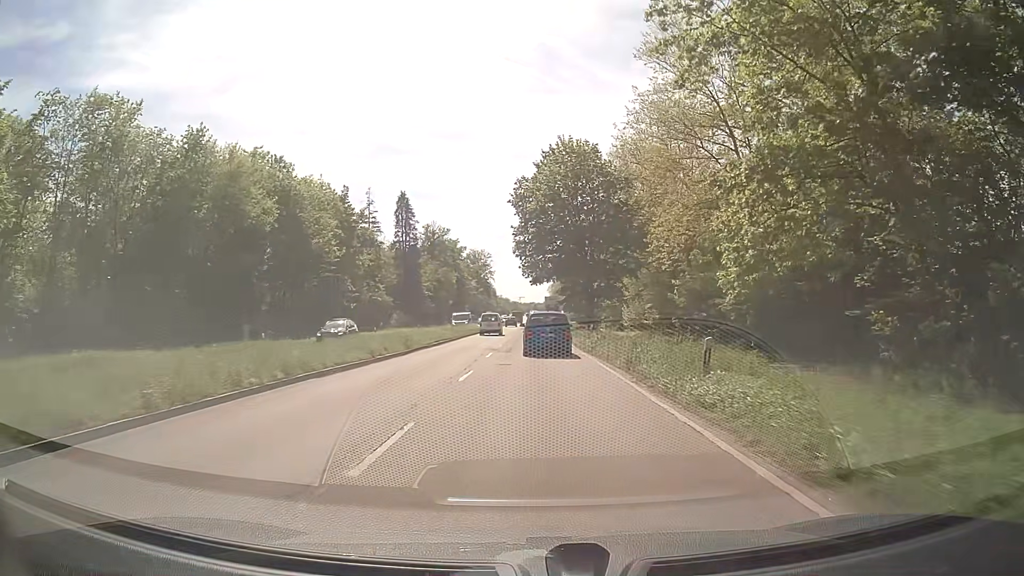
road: primary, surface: asphalt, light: Day
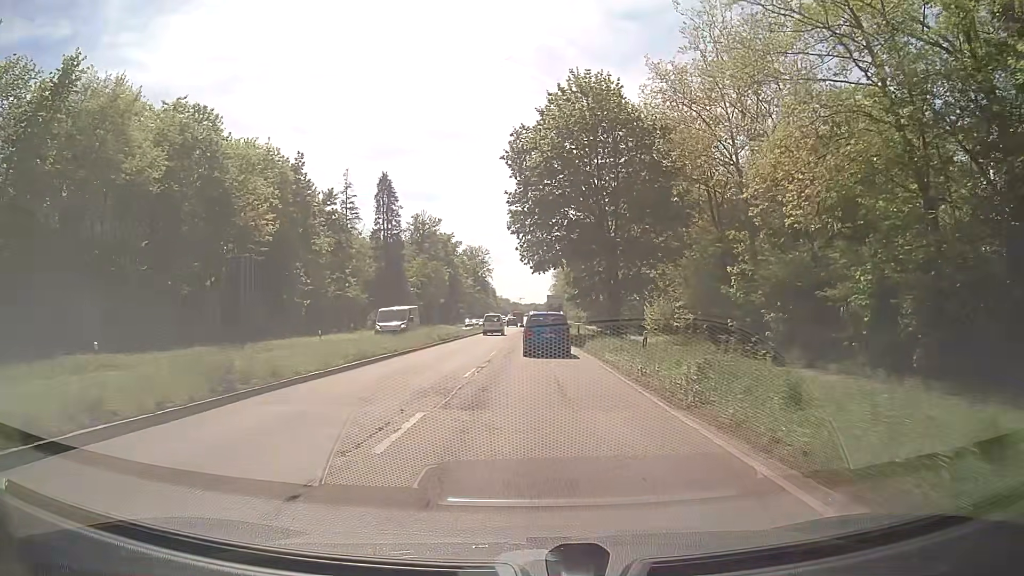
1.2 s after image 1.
(+0.1, +17.2) m; 0°
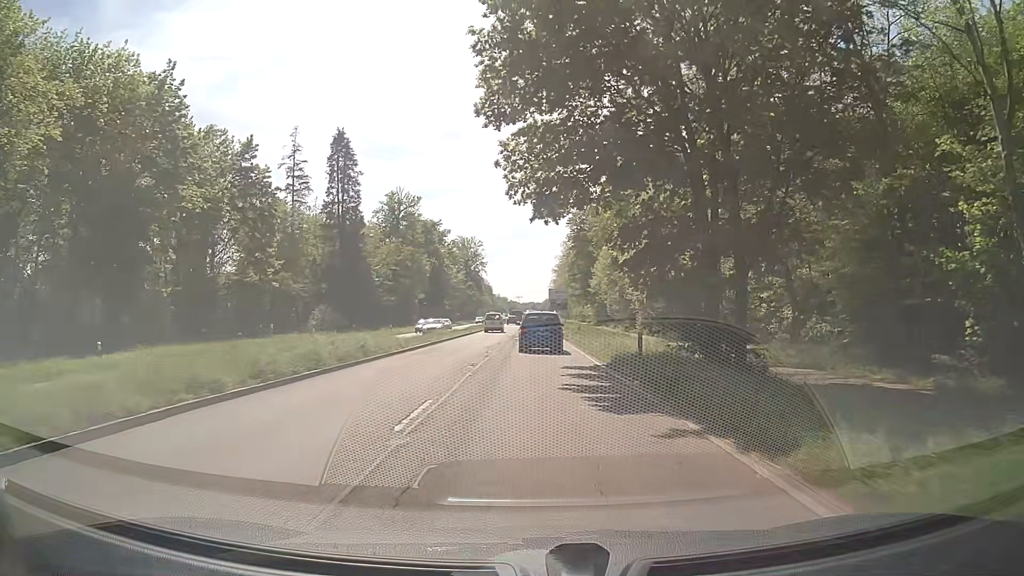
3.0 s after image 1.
(0.0, +25.7) m; 0°
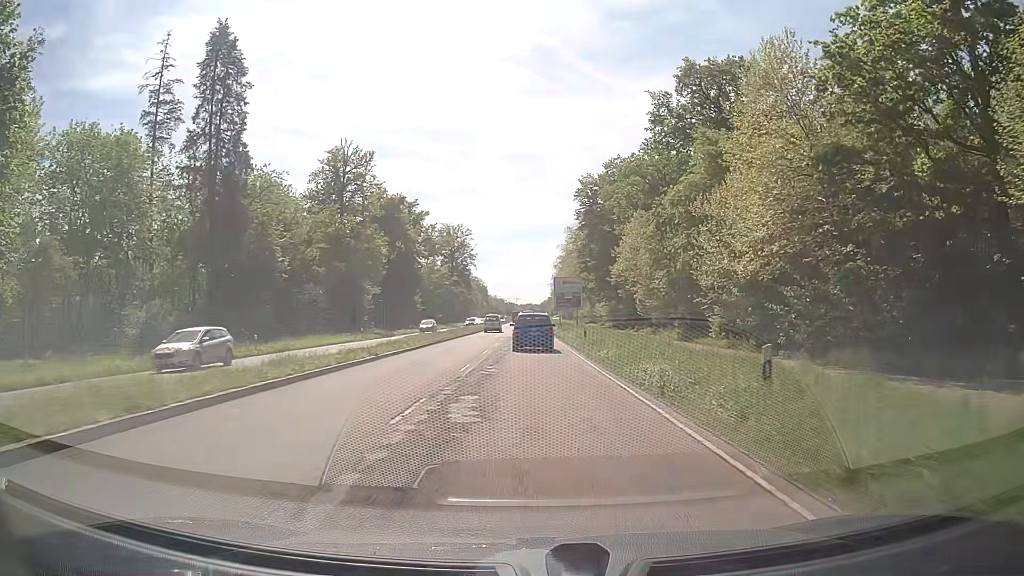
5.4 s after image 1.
(0.0, +35.5) m; 0°
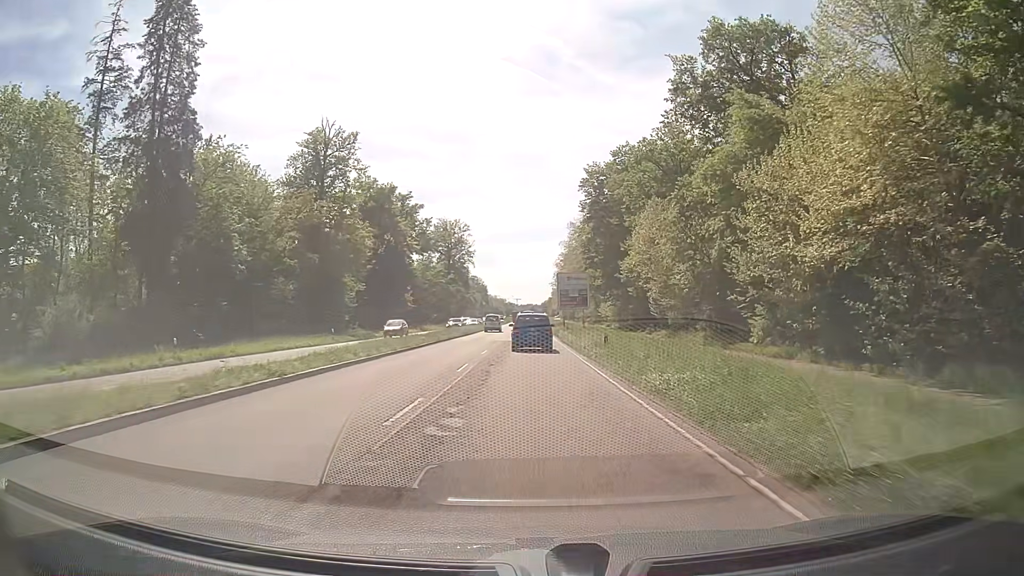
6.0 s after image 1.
(0.0, +9.1) m; 0°
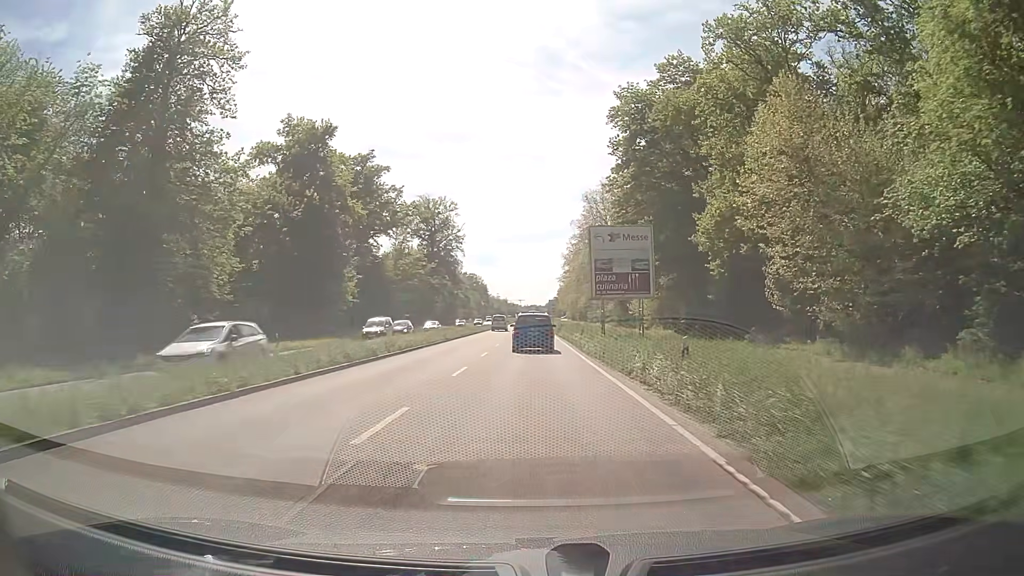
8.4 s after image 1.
(+0.1, +37.4) m; 0°
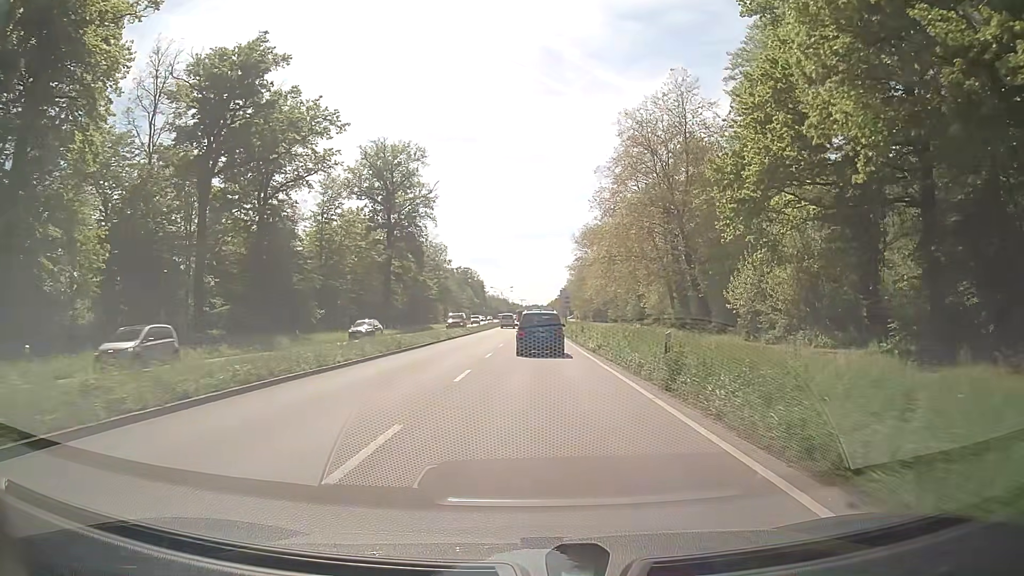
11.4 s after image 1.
(-0.1, +47.3) m; 0°
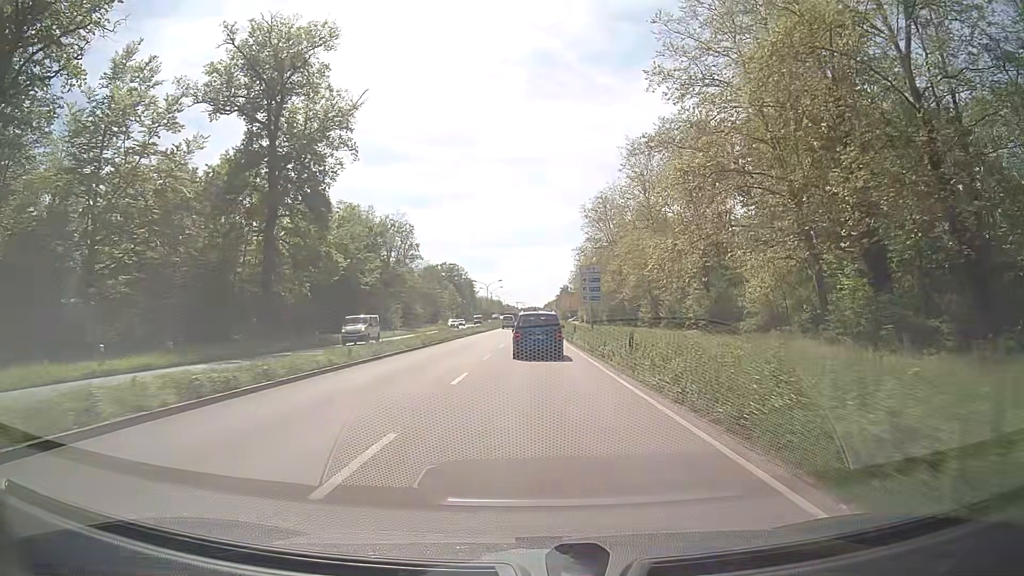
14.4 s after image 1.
(+0.3, +45.9) m; 0°
(0, +10) (0, +20) (0, +30) (0, +40) (0, +50) (0, +60) (0, +70) (0, +80) (0, +90) (+1, +100) m
